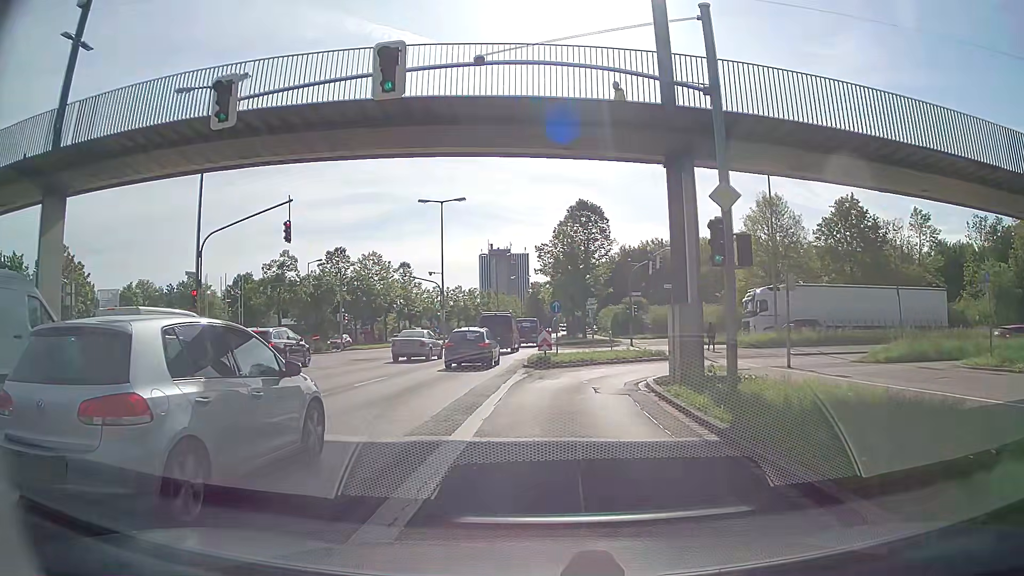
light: Day
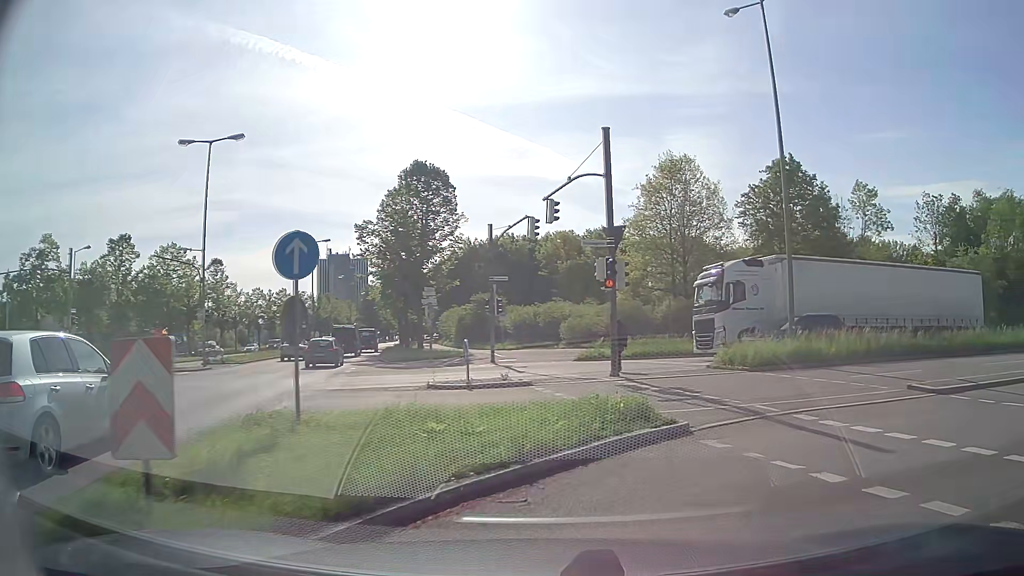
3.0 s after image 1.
(+1.2, +20.2) m; +12°
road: tertiary_link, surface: asphalt
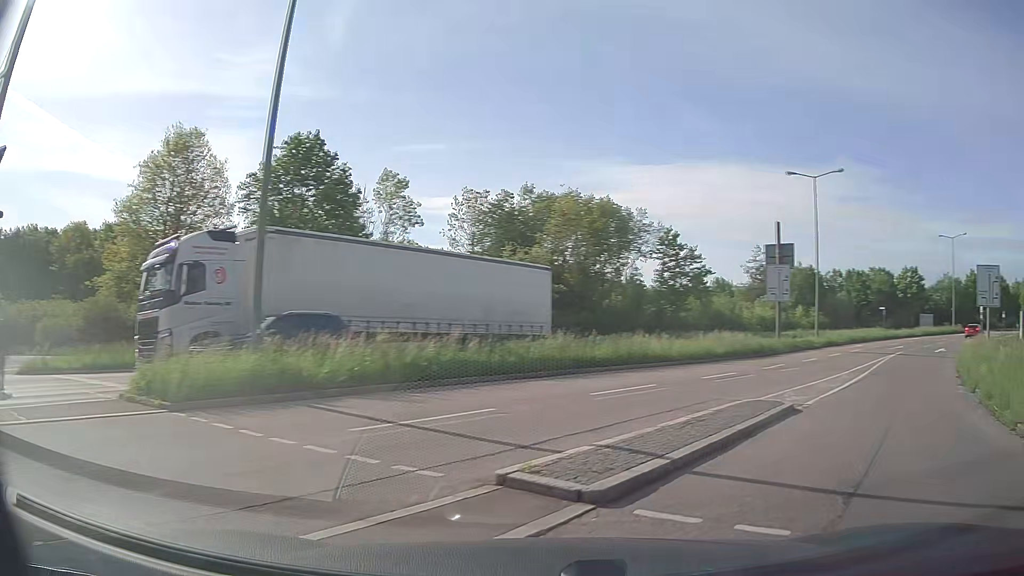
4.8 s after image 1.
(+2.8, +8.1) m; +42°
